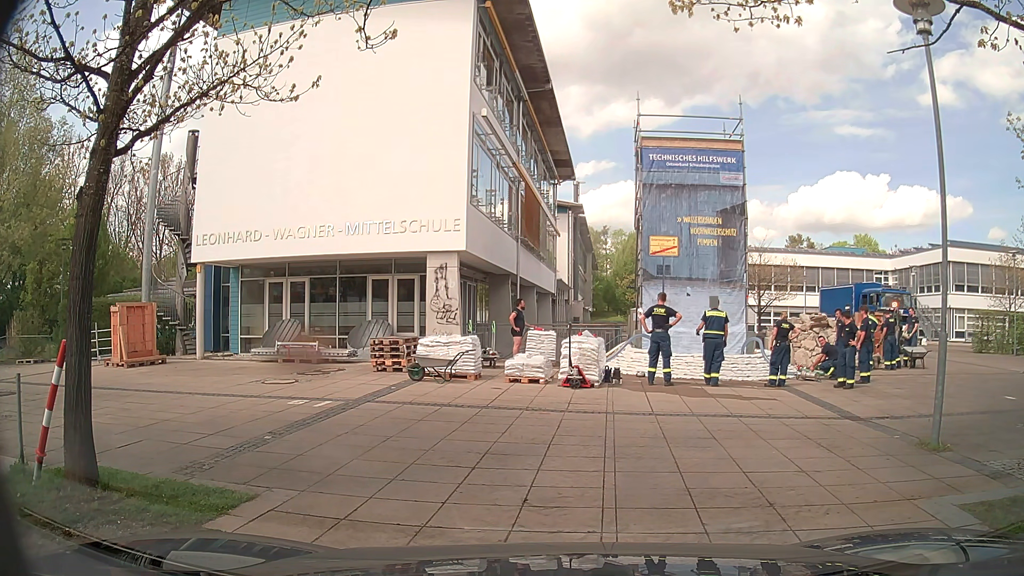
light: Day
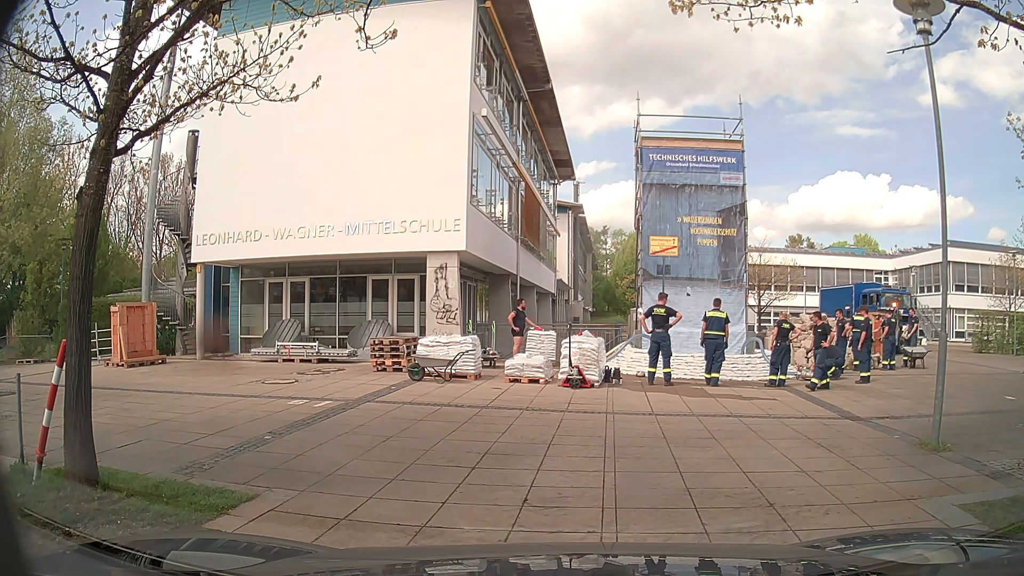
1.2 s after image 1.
(0.0, 0.0) m; 0°
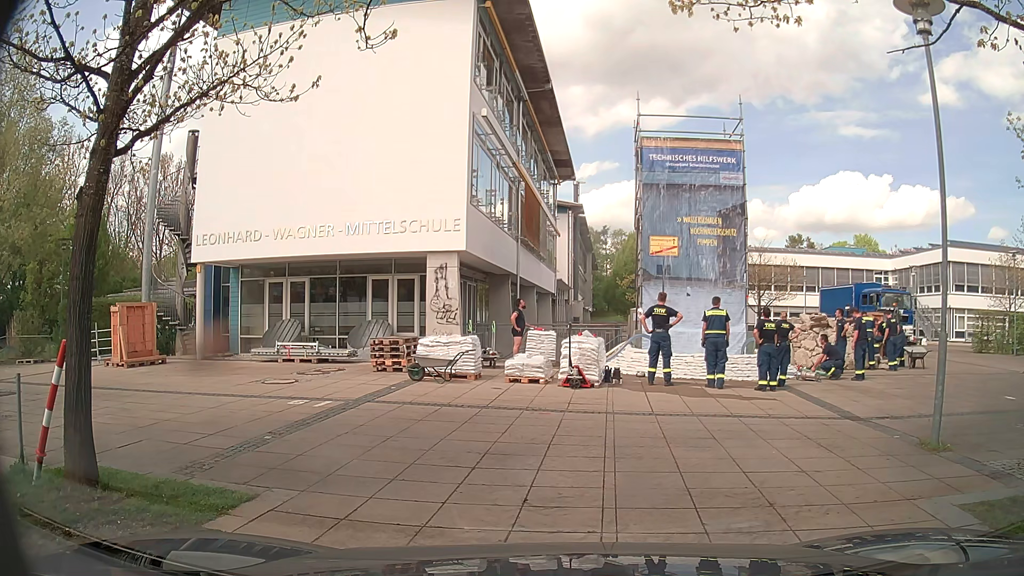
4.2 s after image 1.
(0.0, 0.0) m; 0°
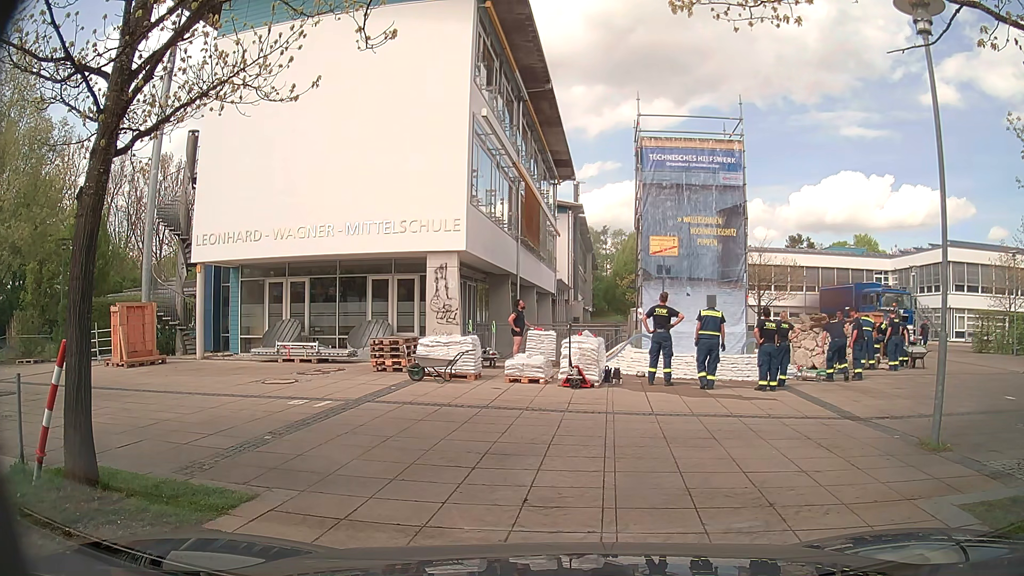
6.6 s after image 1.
(0.0, 0.0) m; 0°
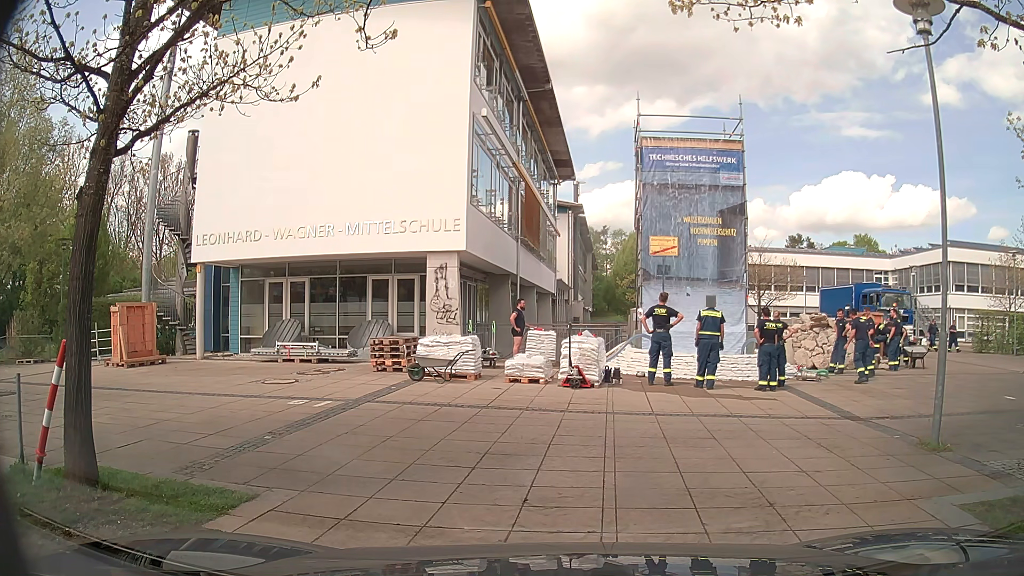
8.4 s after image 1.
(0.0, 0.0) m; 0°
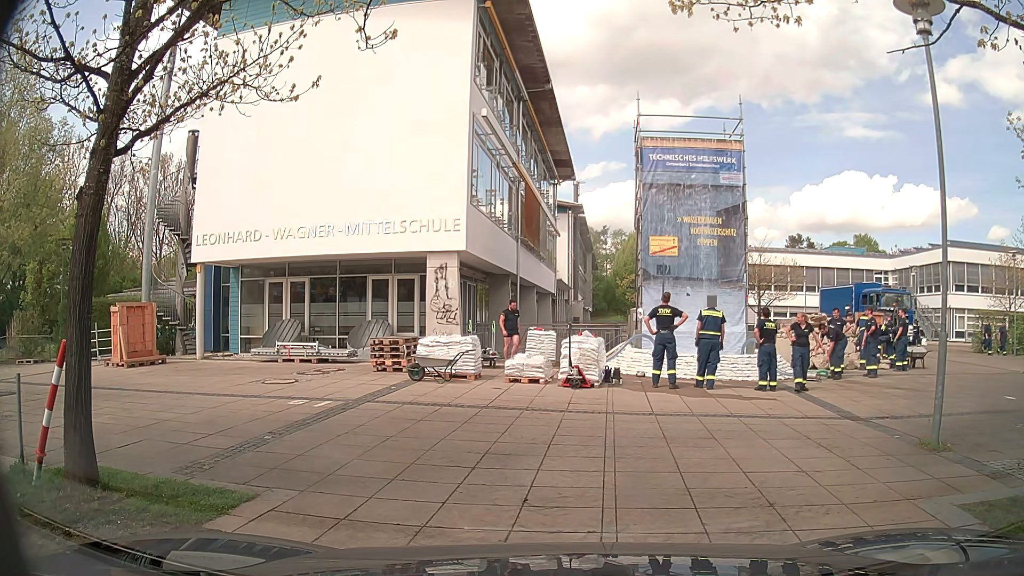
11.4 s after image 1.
(0.0, 0.0) m; 0°
